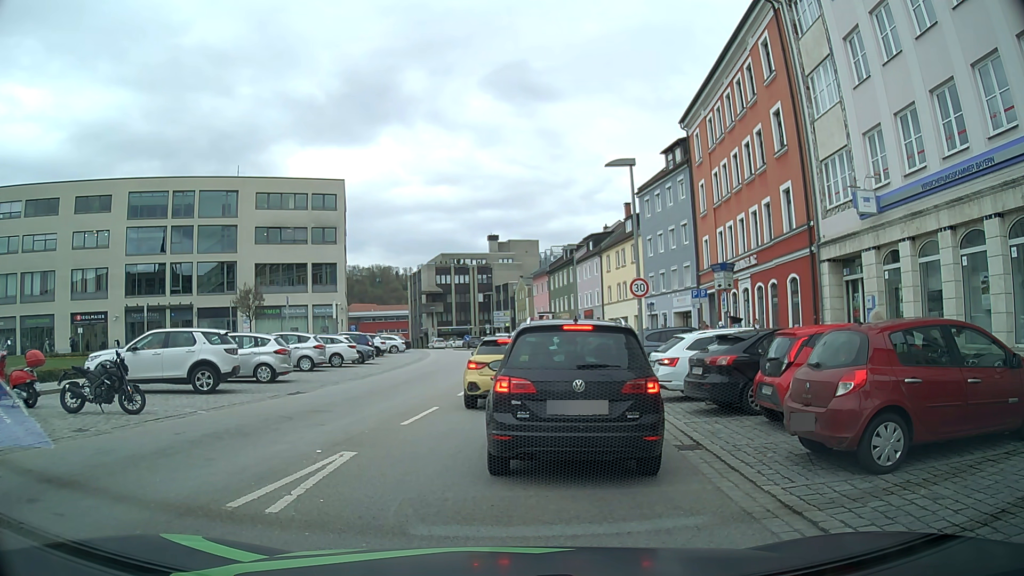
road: tertiary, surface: asphalt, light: Day
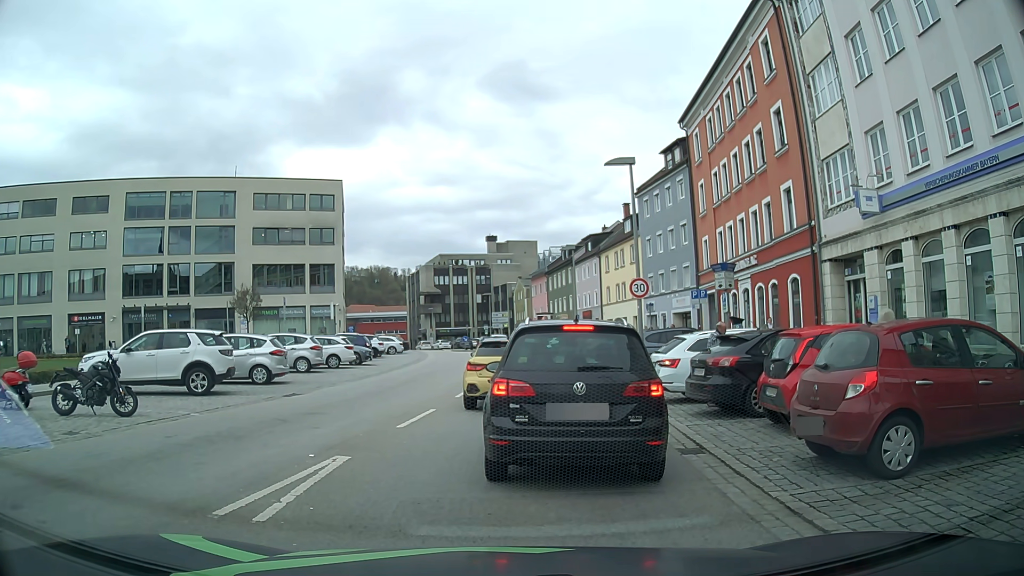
(0.0, +0.2) m; 0°
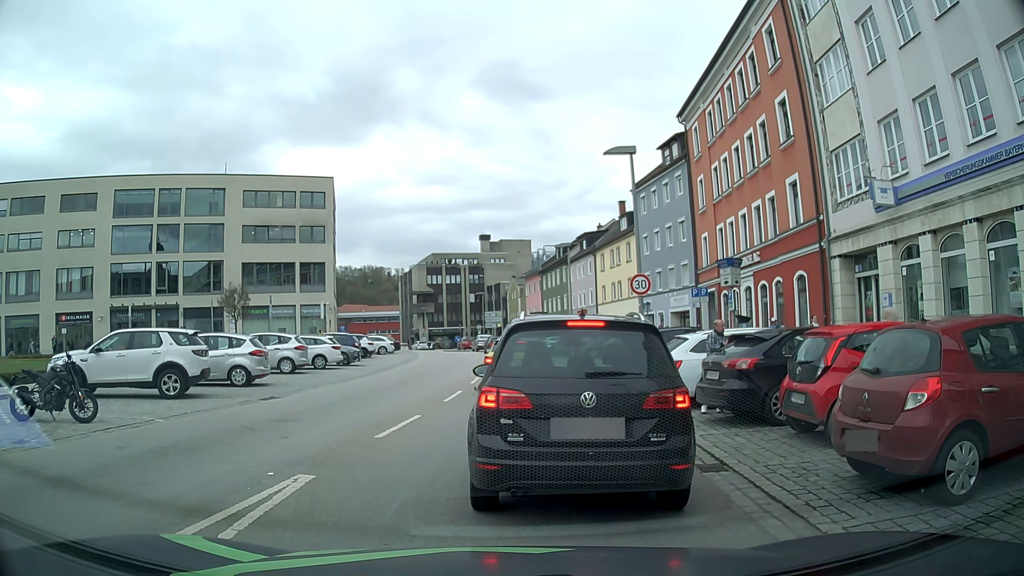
(0.0, +1.2) m; 0°
